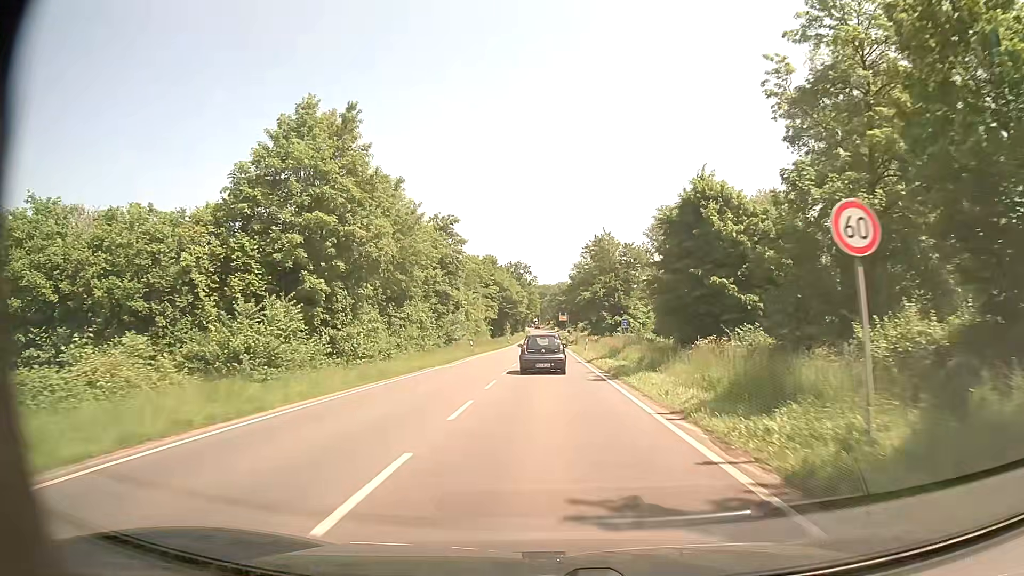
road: secondary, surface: asphalt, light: Day
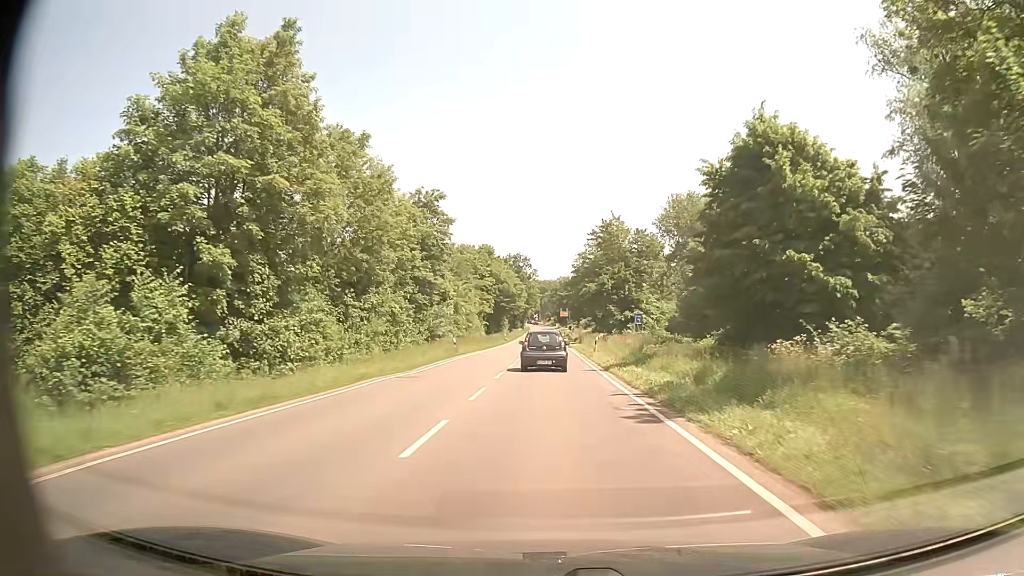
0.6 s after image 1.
(0.0, +9.9) m; 0°
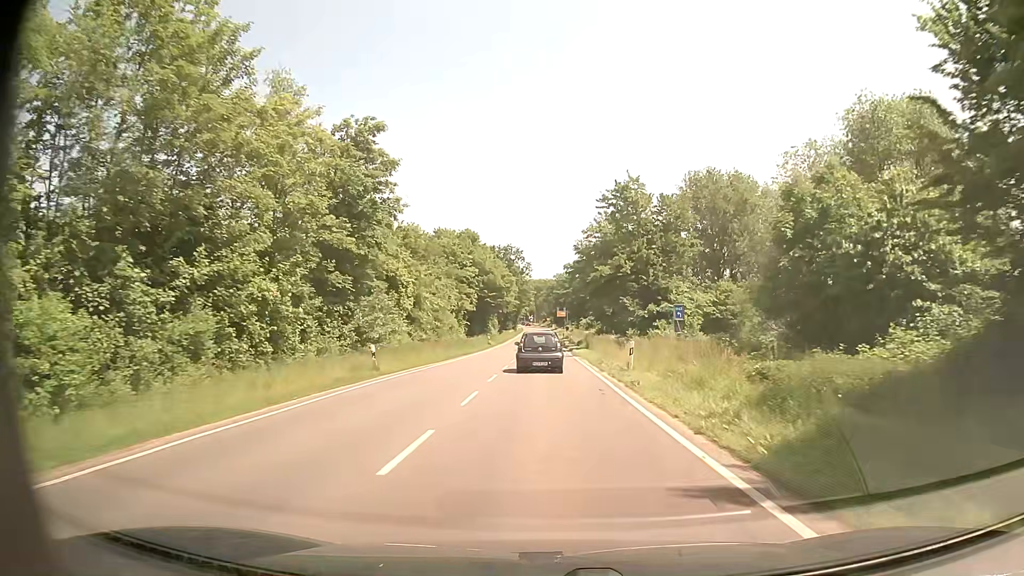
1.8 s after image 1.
(+0.1, +19.6) m; +1°
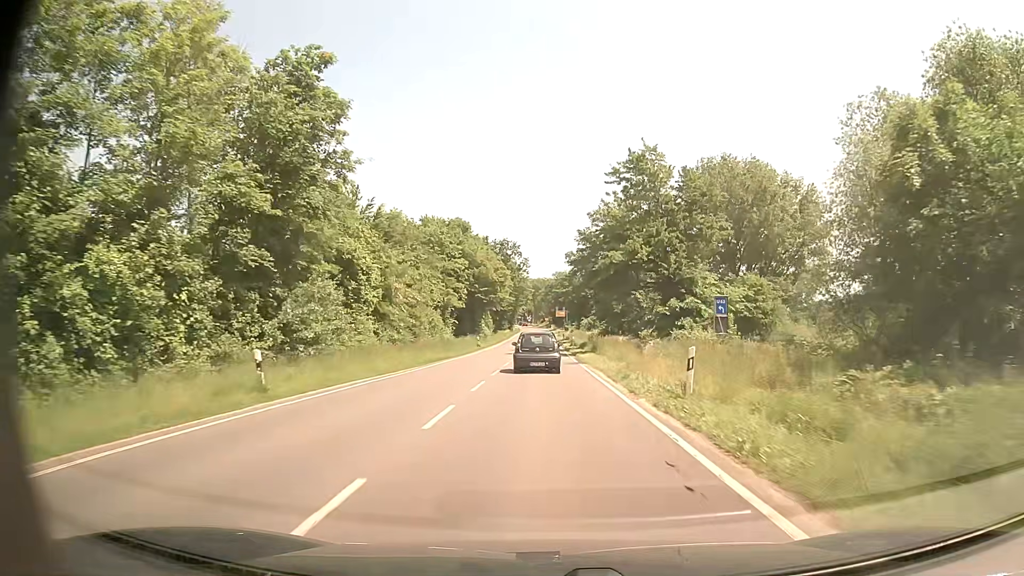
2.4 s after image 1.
(-0.1, +9.8) m; 0°
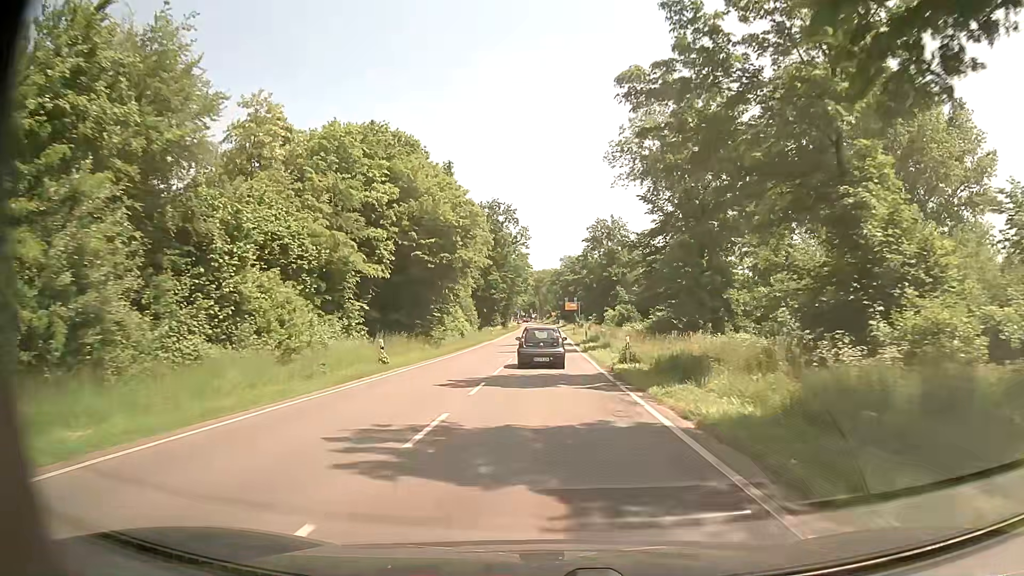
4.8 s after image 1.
(-0.5, +39.3) m; -1°
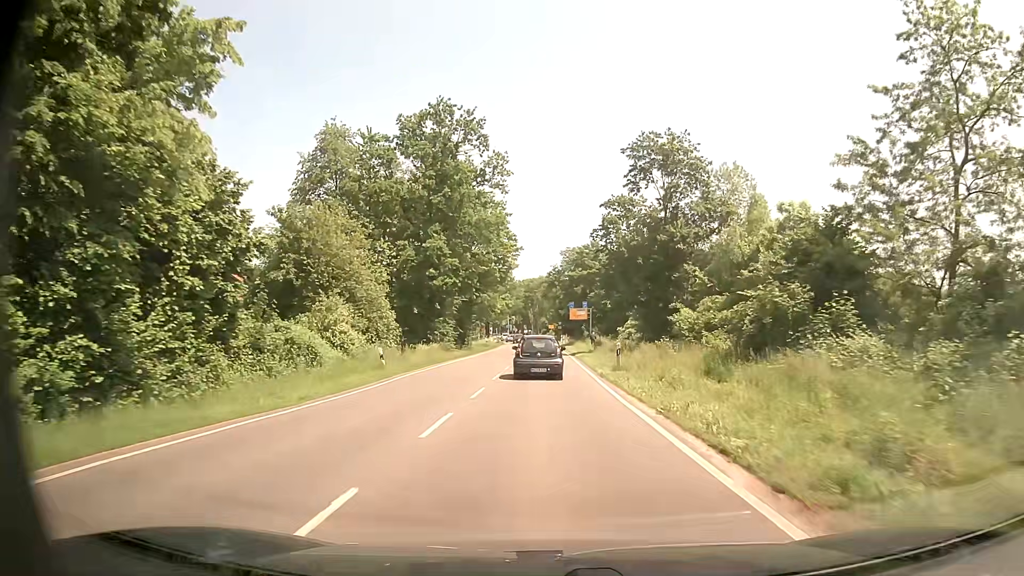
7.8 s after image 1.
(+0.2, +49.0) m; 0°
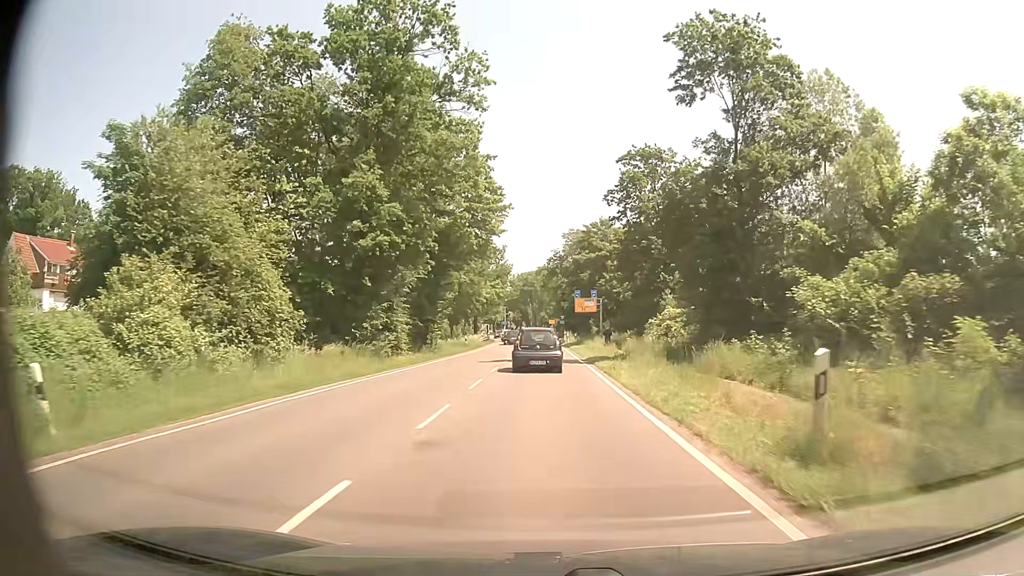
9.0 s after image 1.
(+0.1, +19.0) m; 0°
